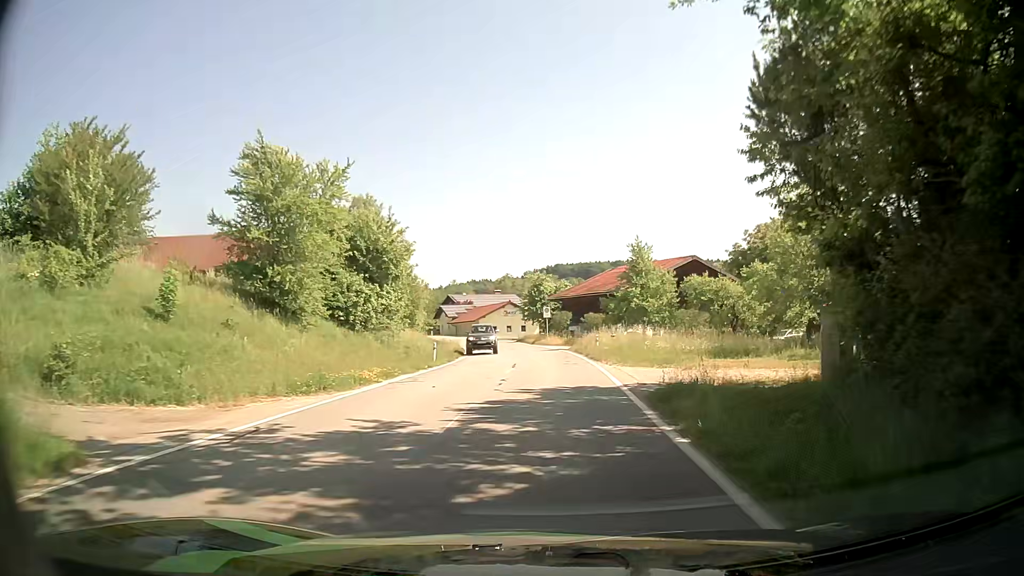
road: tertiary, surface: asphalt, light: Day
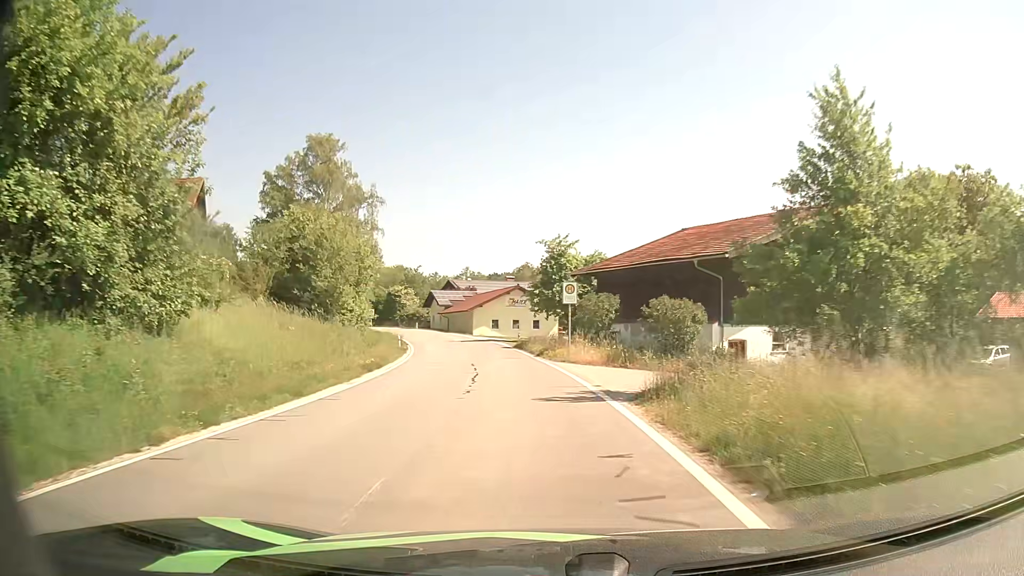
(-0.2, +29.7) m; -2°
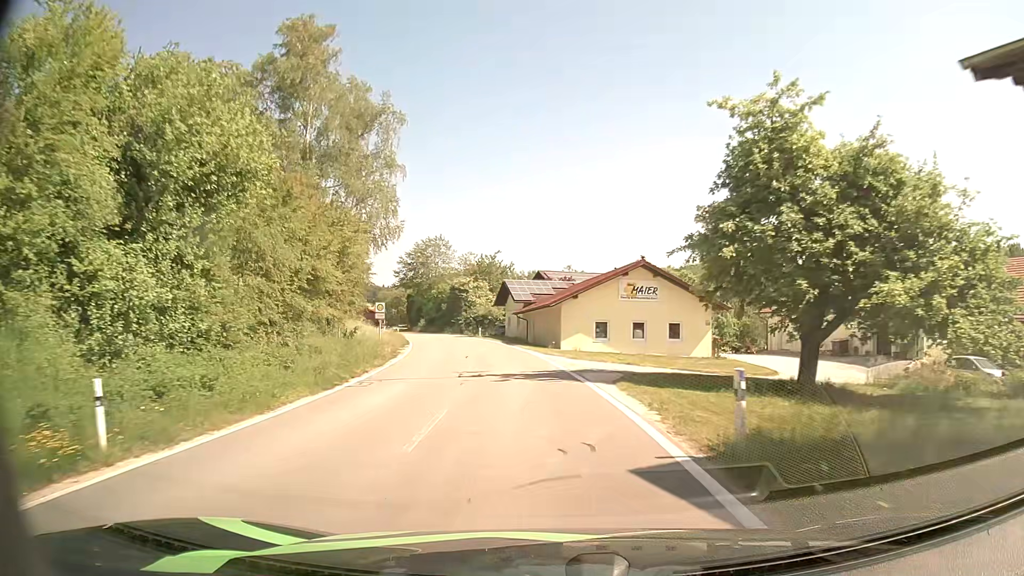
(-2.2, +32.5) m; -9°
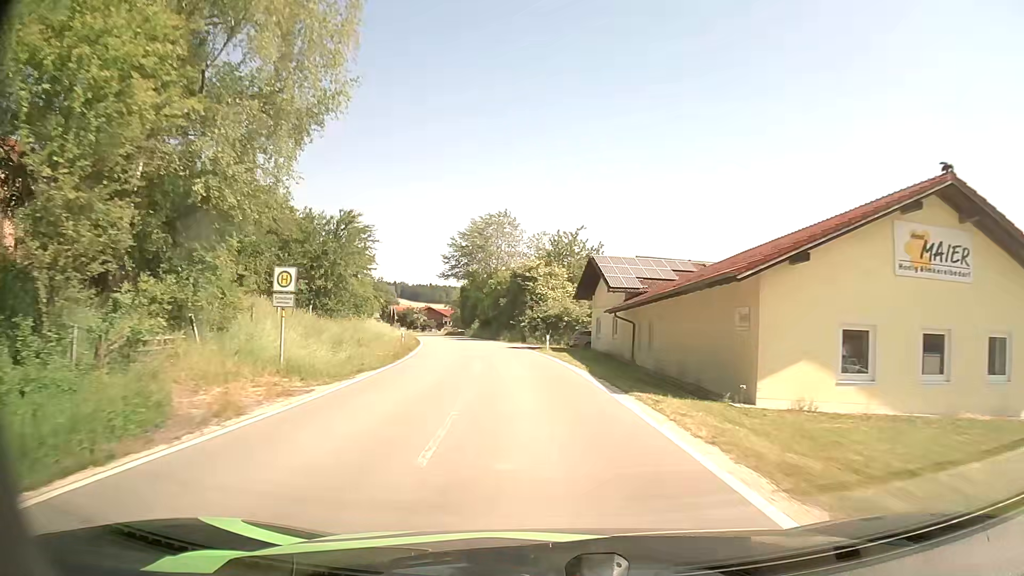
(-1.8, +25.6) m; -7°
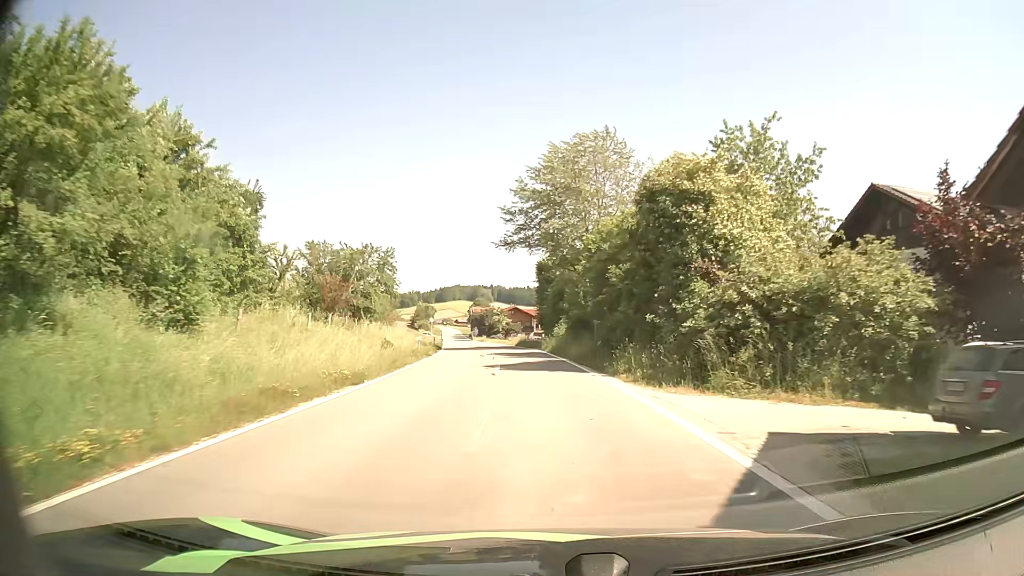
(-2.4, +34.7) m; -8°
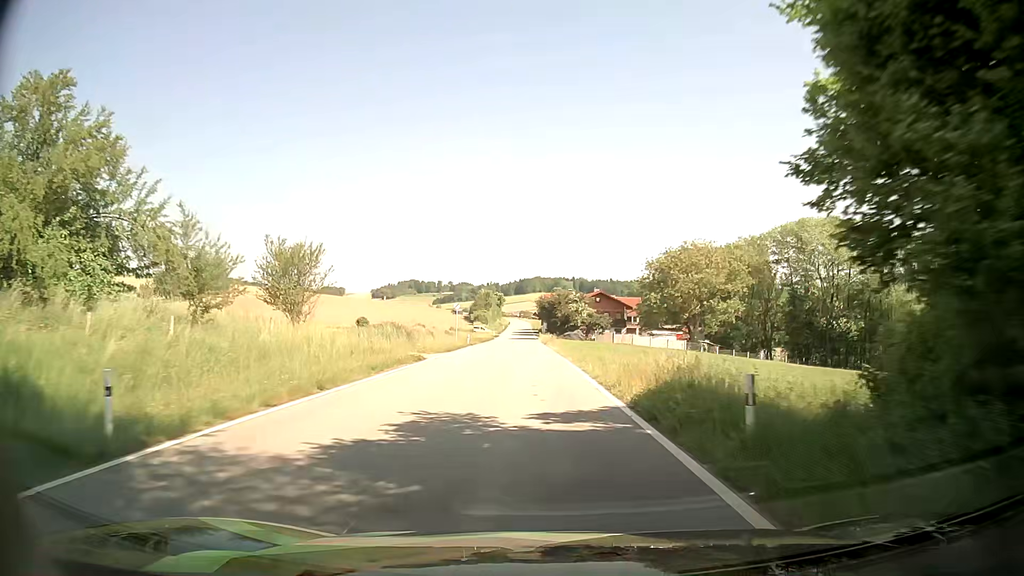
(-2.7, +44.2) m; -7°
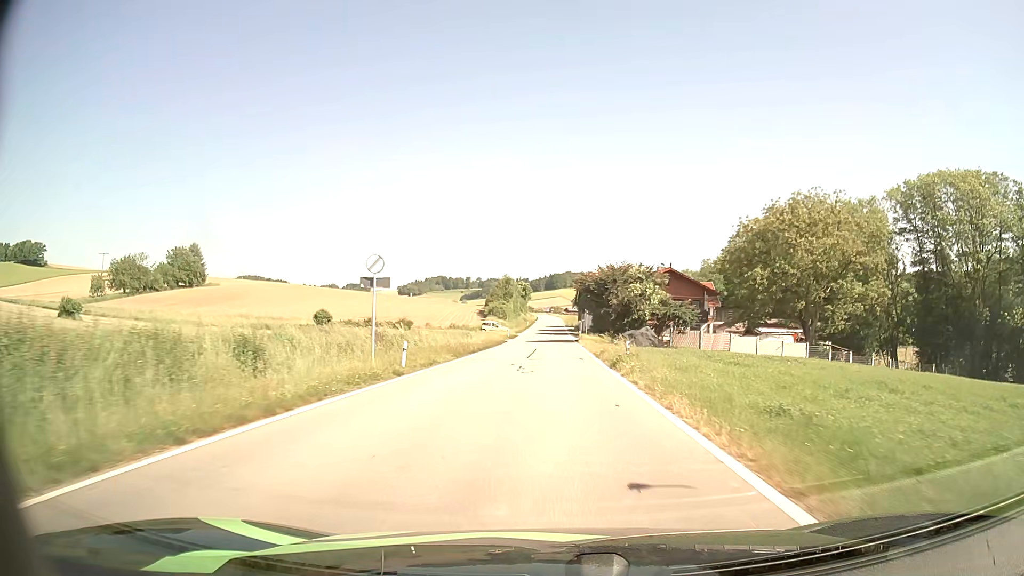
(-1.3, +37.2) m; -3°
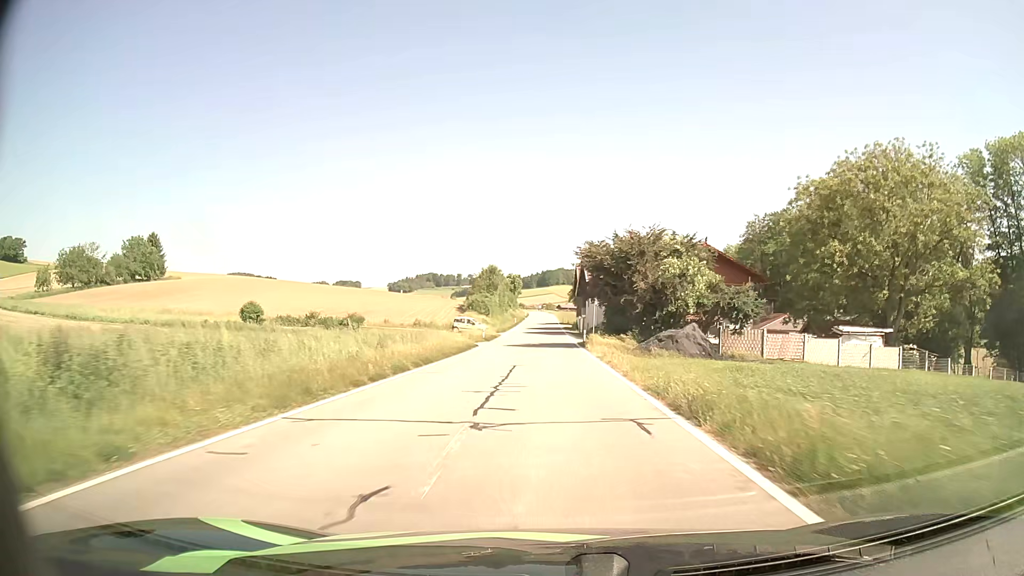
(+0.1, +19.3) m; +1°
(0, +10) (0, +20) (0, +30) (0, +40) (0, +50) (0, +60) (0, +70) (0, +80) (0, +90) (0, +100) m
